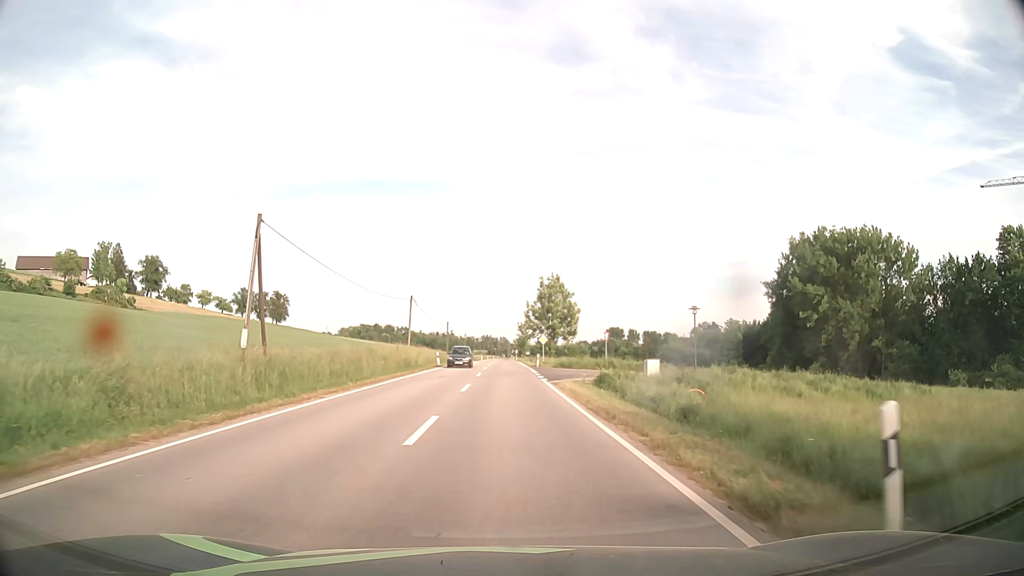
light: Day
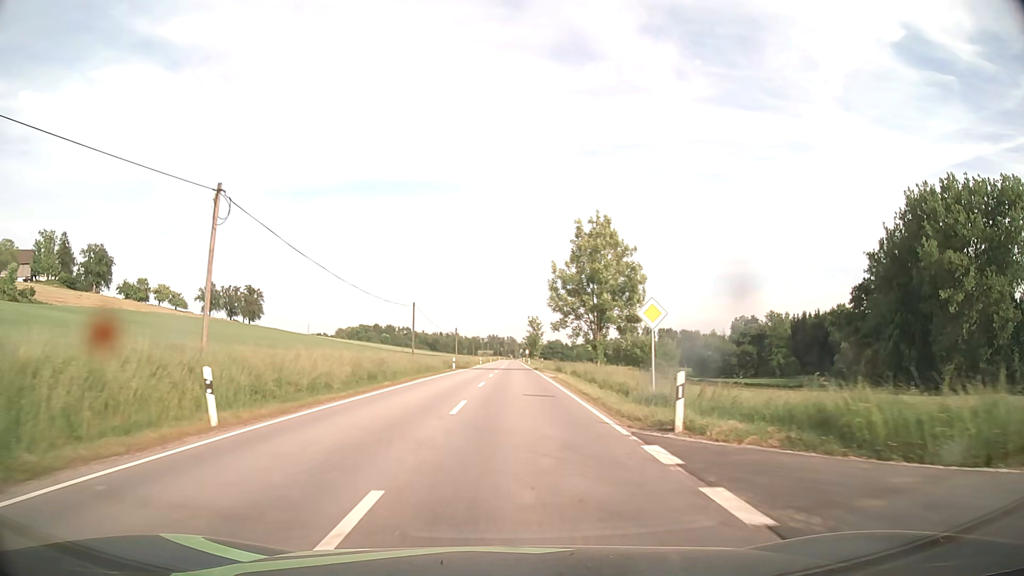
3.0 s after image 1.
(-0.2, +43.7) m; -1°
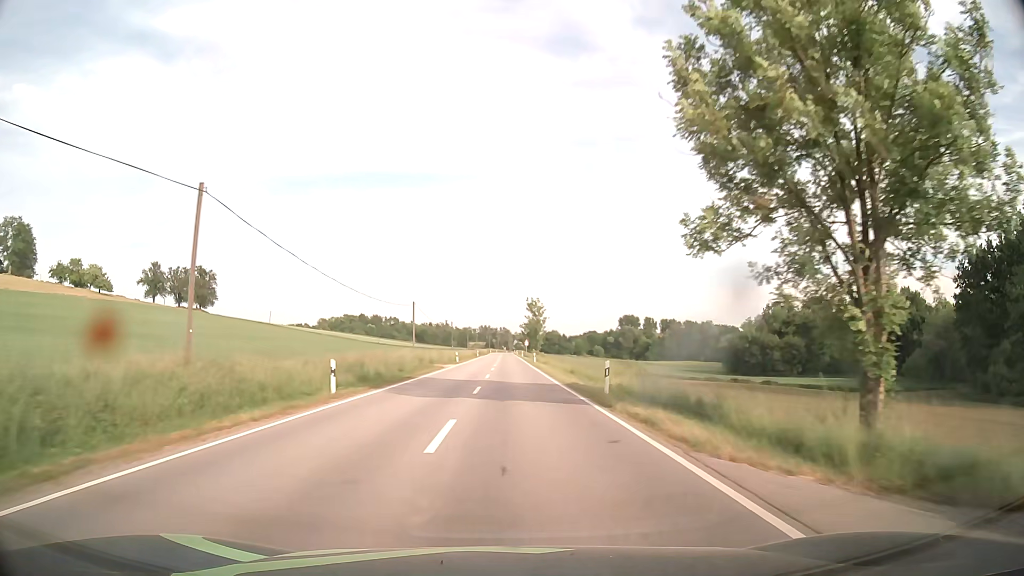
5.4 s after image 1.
(+0.1, +42.0) m; +1°
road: secondary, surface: asphalt
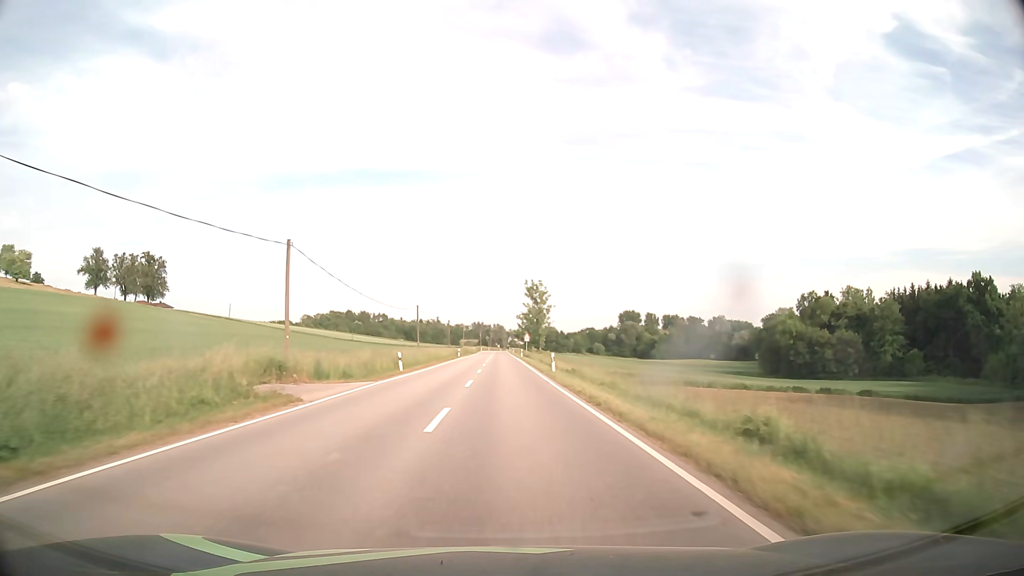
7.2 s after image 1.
(+0.2, +34.5) m; +1°
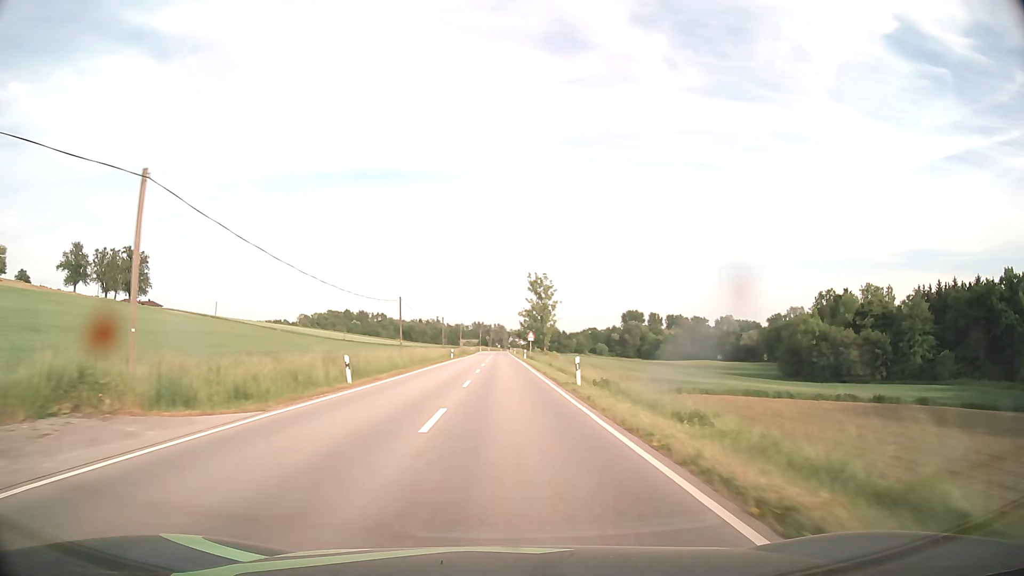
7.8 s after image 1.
(0.0, +12.0) m; 0°
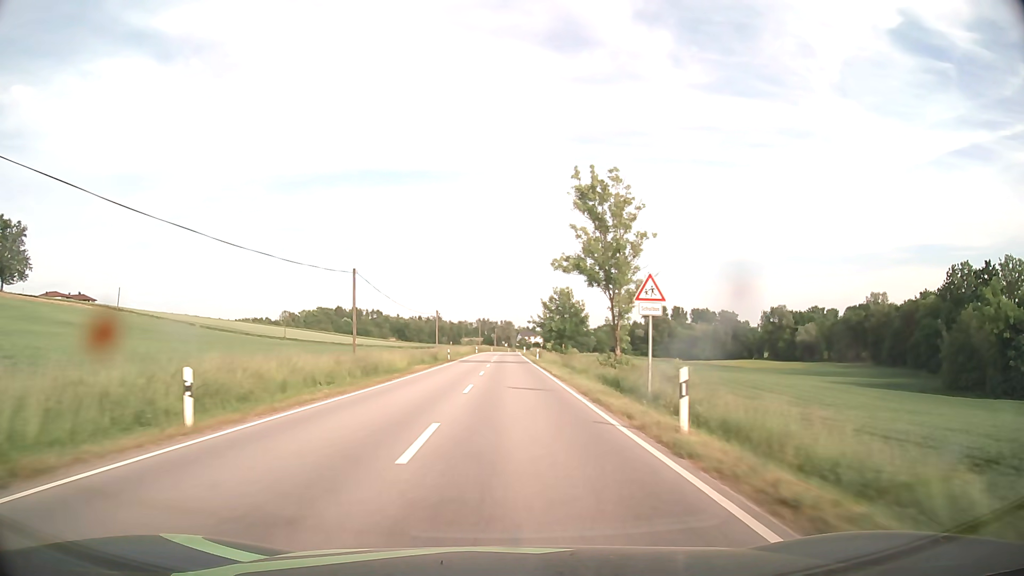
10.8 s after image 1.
(-0.6, +63.2) m; -1°
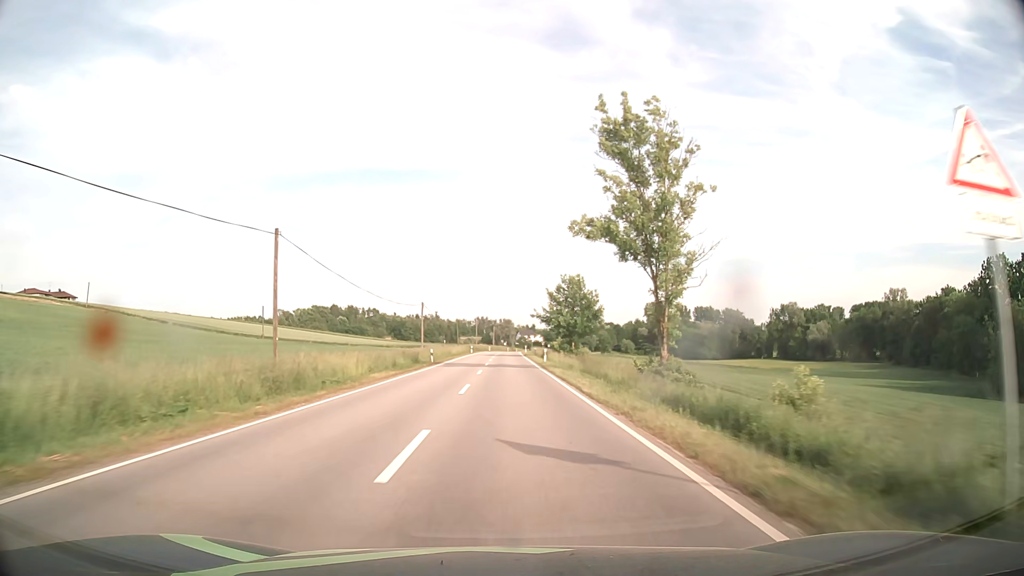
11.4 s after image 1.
(0.0, +13.1) m; 0°
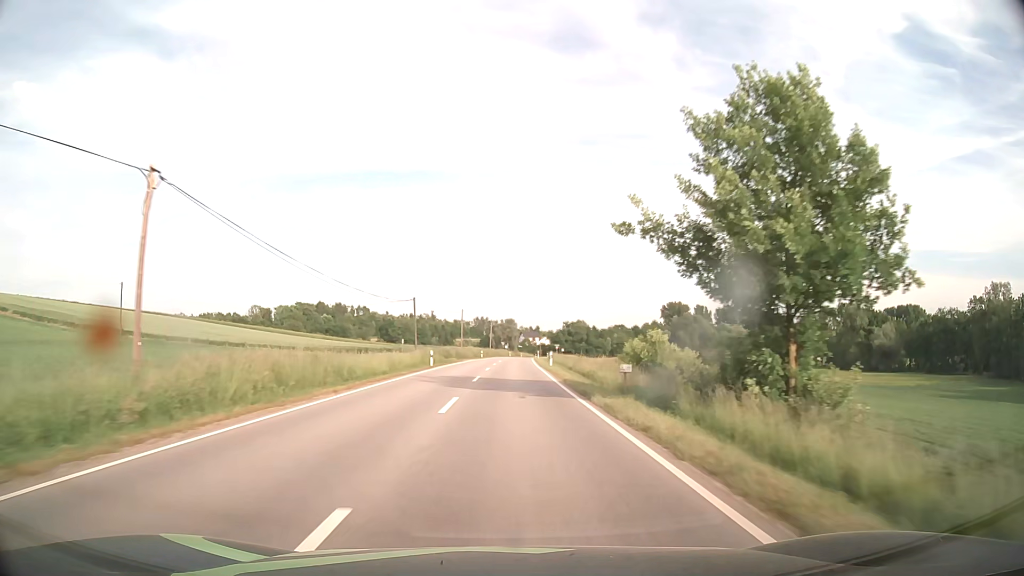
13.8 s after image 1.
(0.0, +53.3) m; 0°
(0, +10) (0, +20) (0, +30) (0, +40) (0, +50) (+1, +60) (+1, +70) (+1, +80) (+2, +90) (+2, +100) m
